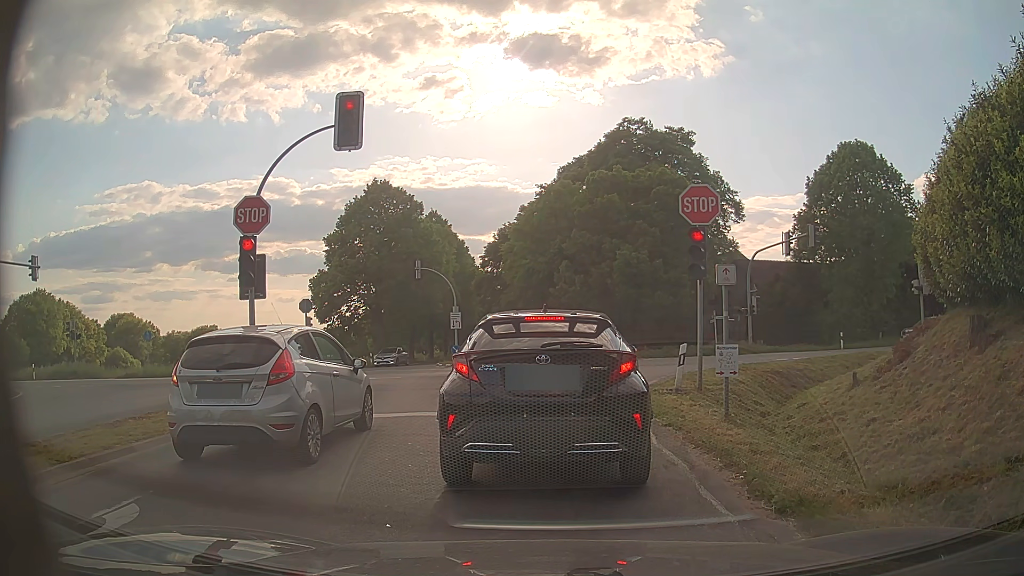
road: secondary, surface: asphalt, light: Day
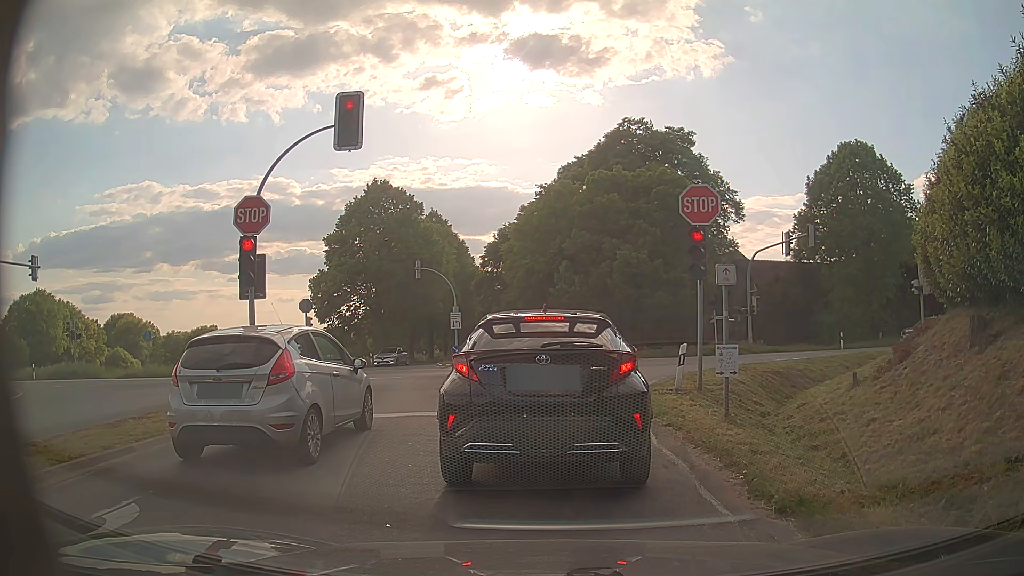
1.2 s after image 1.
(0.0, 0.0) m; 0°
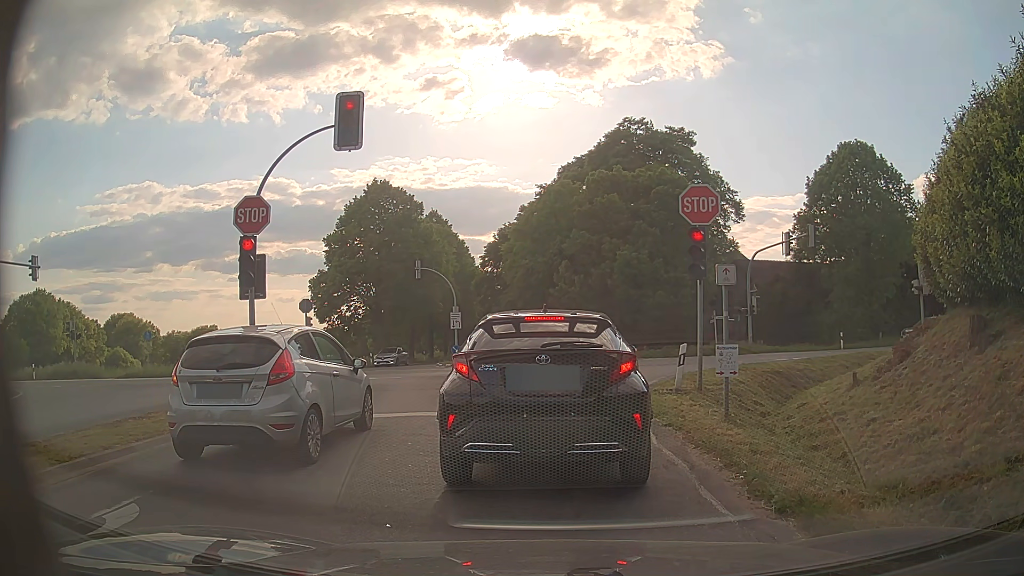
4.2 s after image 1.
(0.0, 0.0) m; 0°
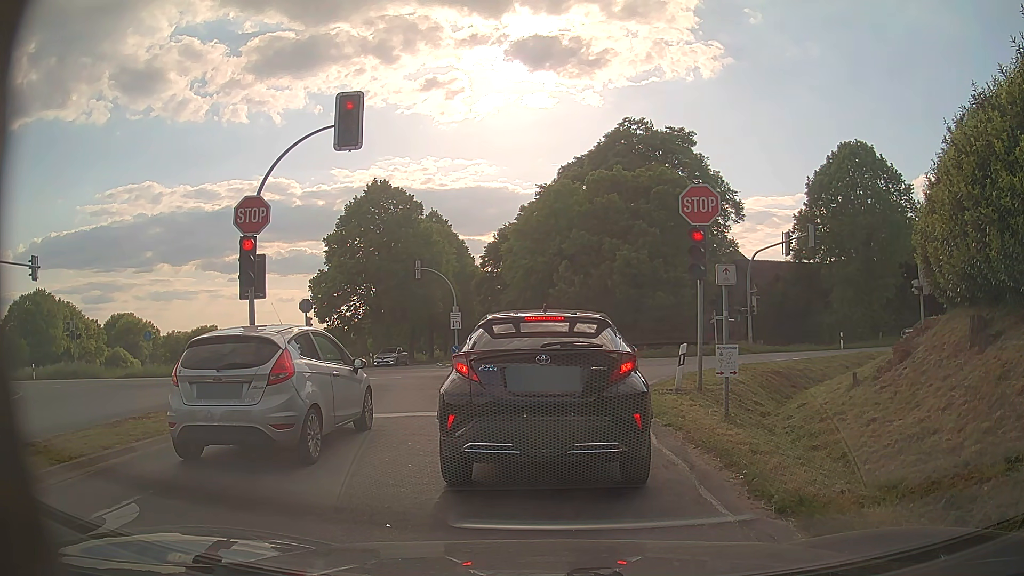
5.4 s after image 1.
(0.0, 0.0) m; 0°
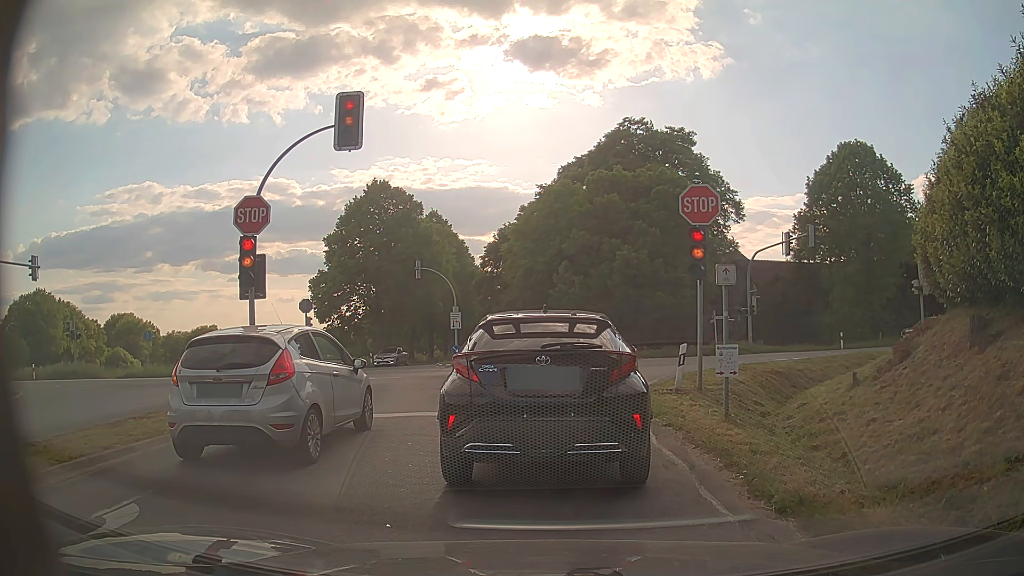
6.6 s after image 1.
(0.0, 0.0) m; 0°
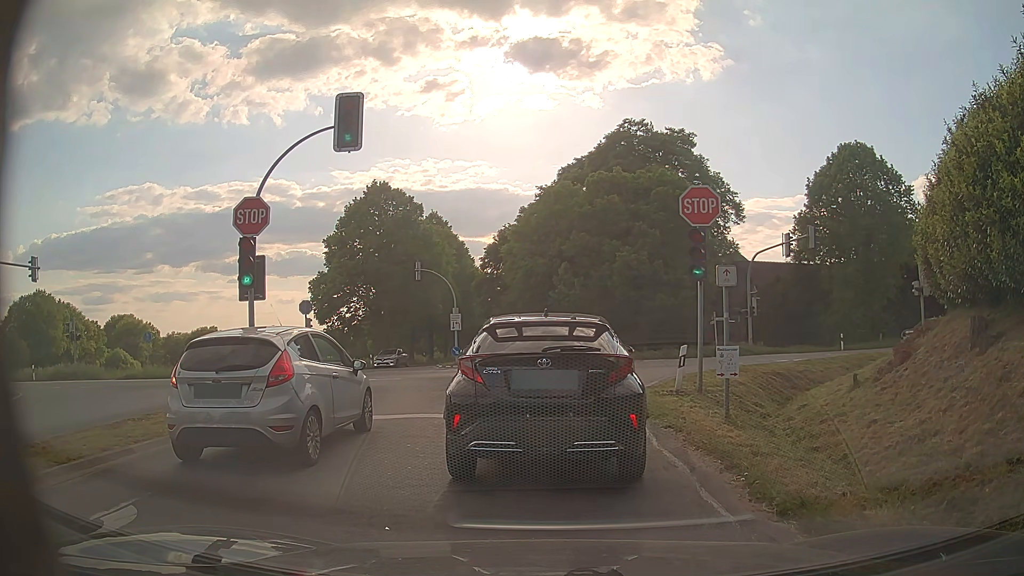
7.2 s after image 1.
(0.0, 0.0) m; 0°
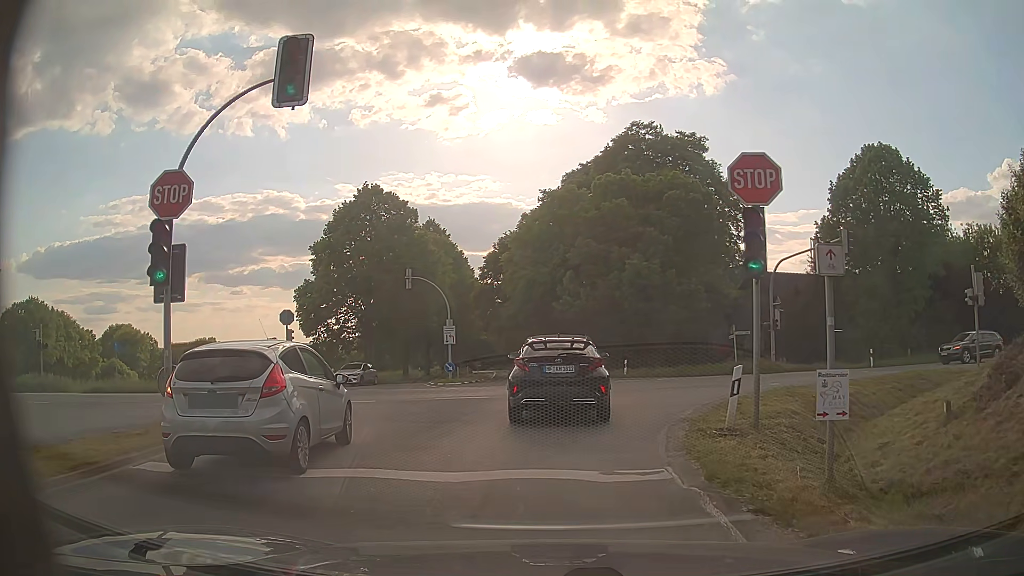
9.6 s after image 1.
(+0.1, +4.1) m; +1°
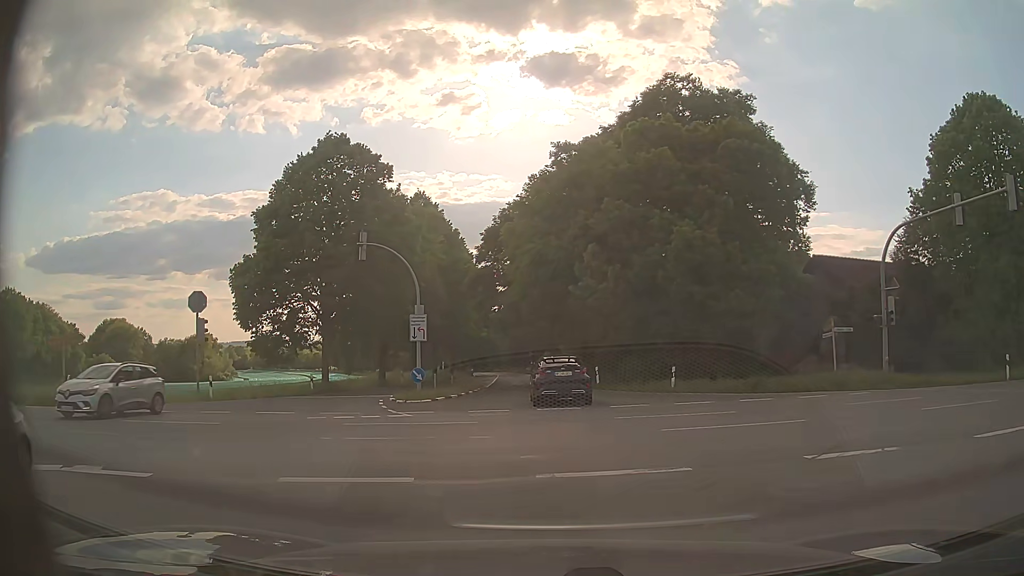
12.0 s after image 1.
(0.0, +12.8) m; 0°
(0, +10) (0, +20) (-1, +30) (-1, +40) (-2, +50) (-2, +60) (-3, +70) (-4, +80) (-5, +90) (-6, +100) m
